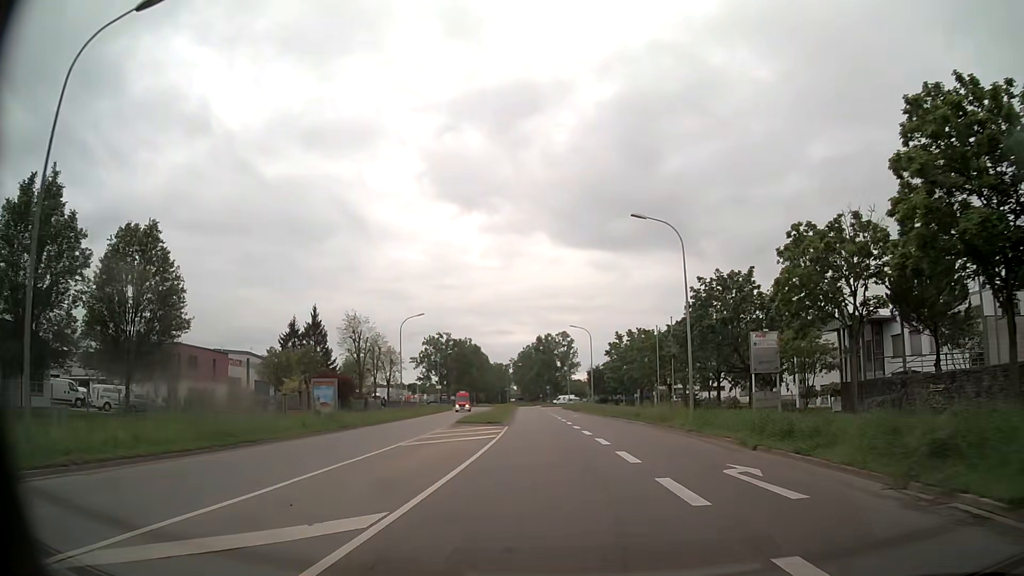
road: secondary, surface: asphalt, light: Day
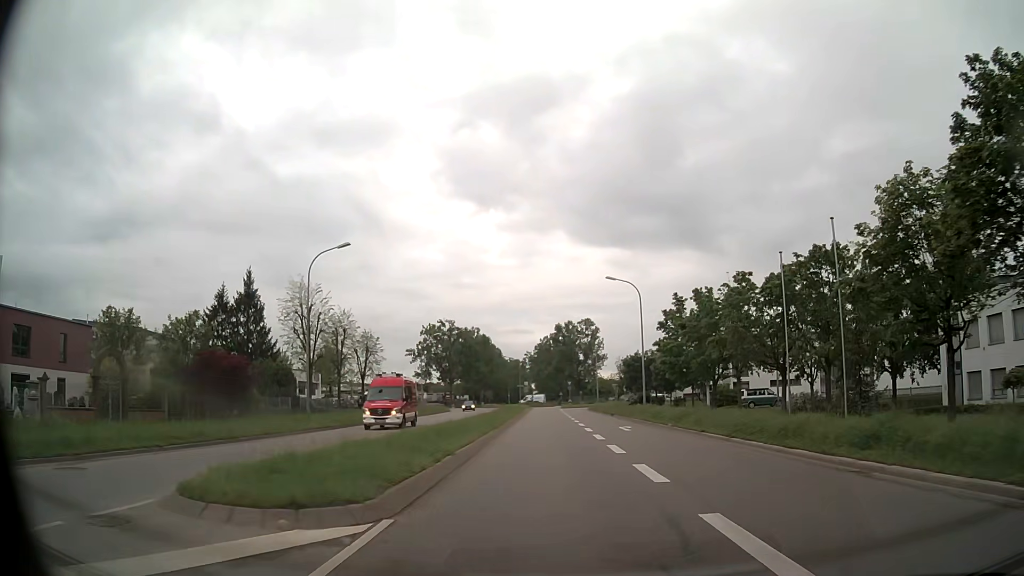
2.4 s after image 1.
(-0.3, +27.8) m; -2°
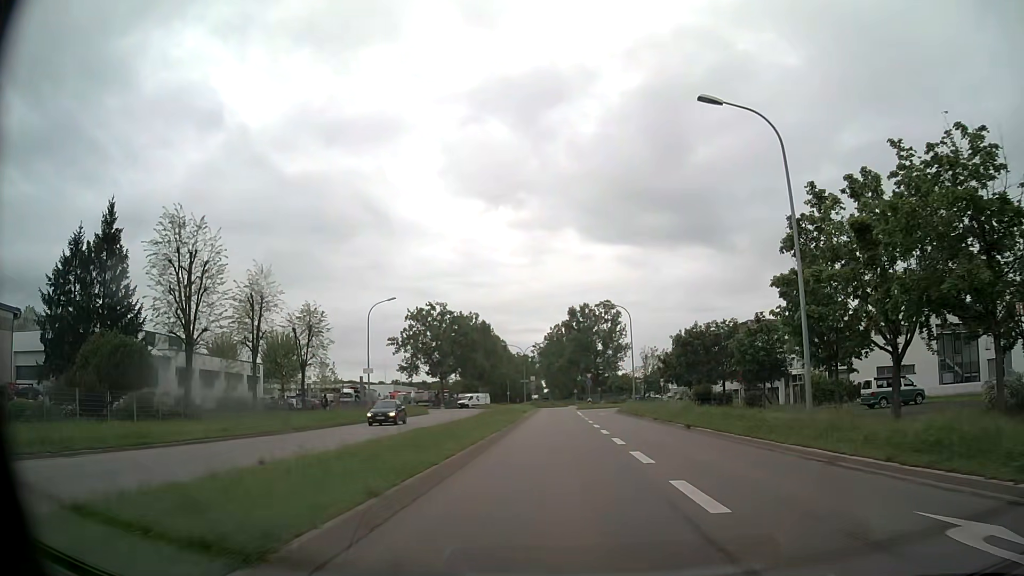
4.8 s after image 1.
(-0.2, +27.1) m; -1°
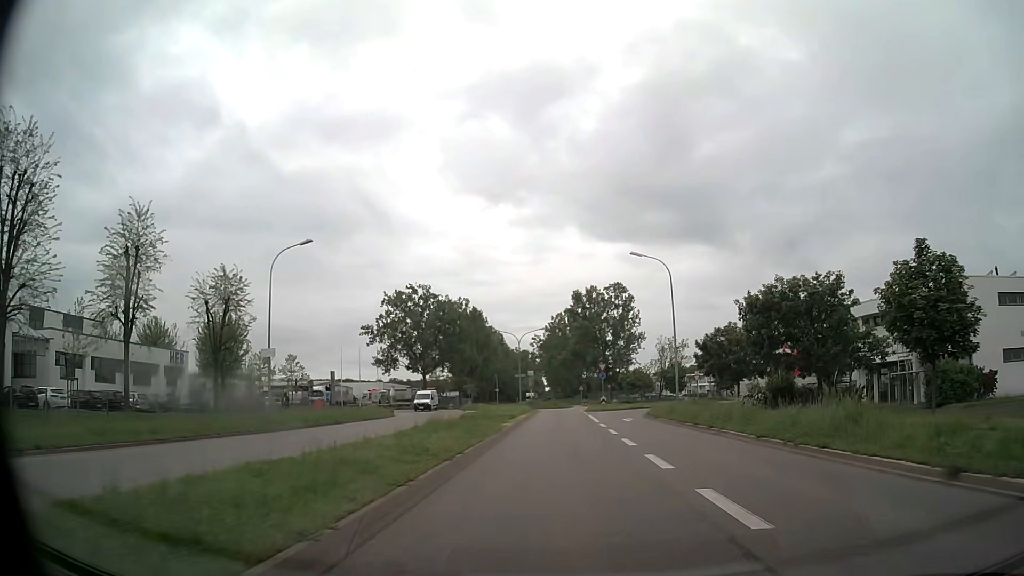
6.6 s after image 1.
(+0.1, +19.1) m; 0°
